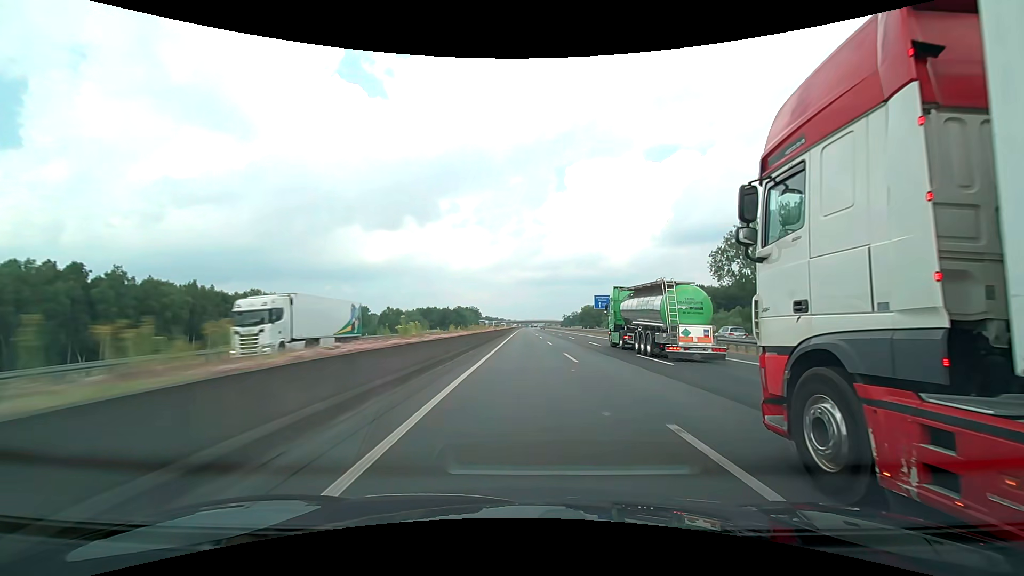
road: motorway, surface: asphalt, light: Day
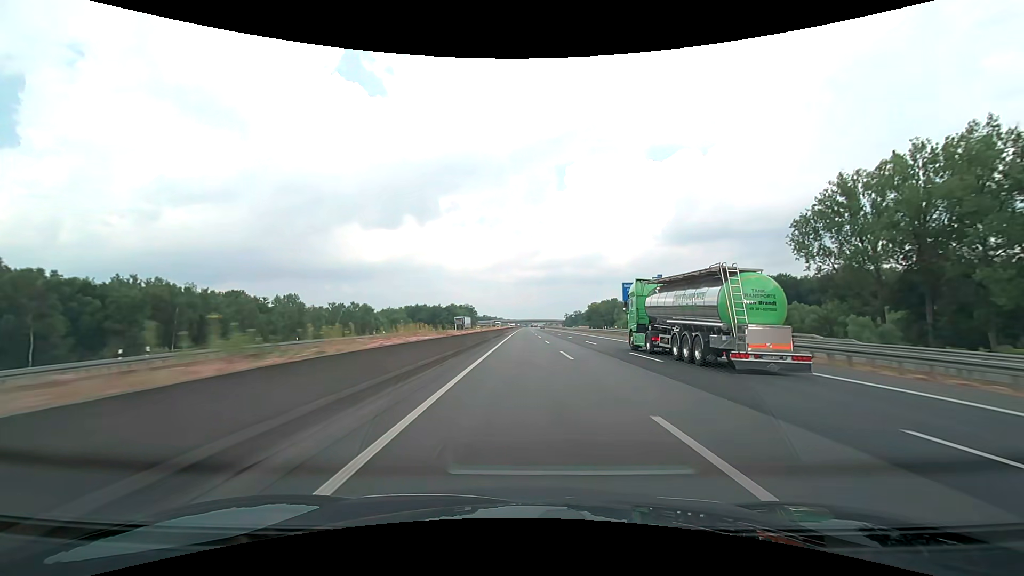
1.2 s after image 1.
(+0.1, +34.8) m; 0°
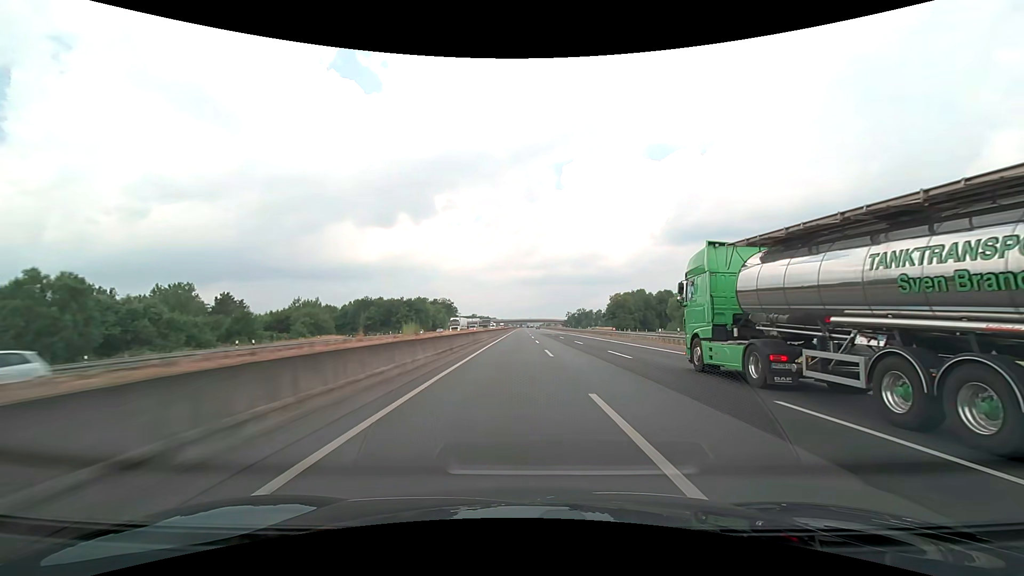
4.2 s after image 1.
(+0.4, +87.3) m; +1°
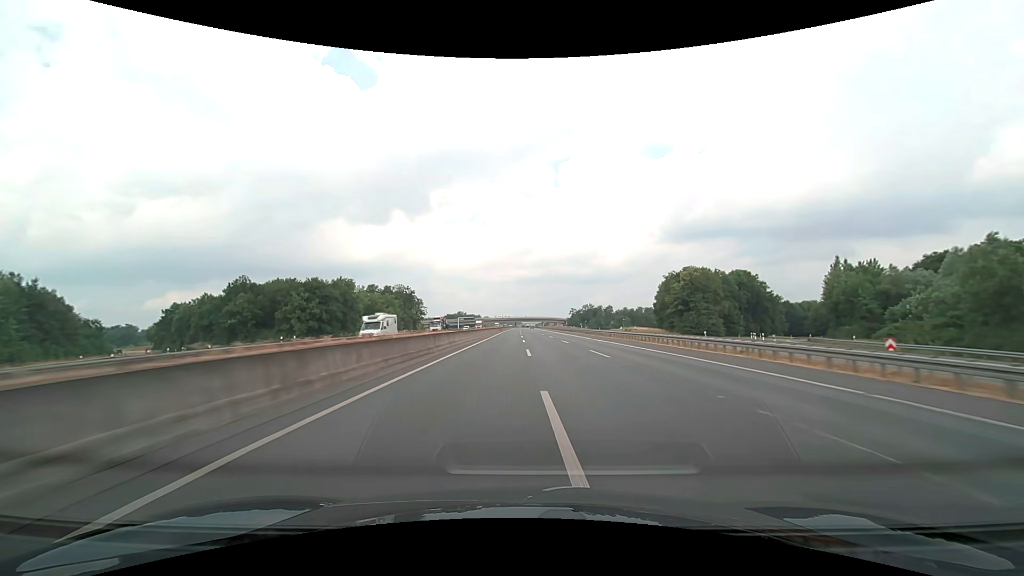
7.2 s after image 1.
(+0.4, +89.8) m; +1°
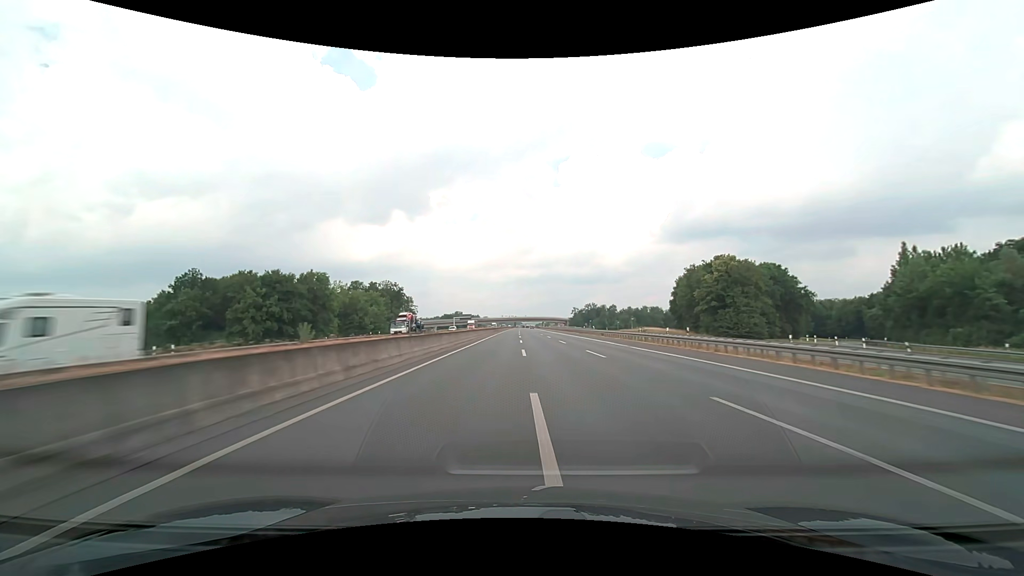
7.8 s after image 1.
(0.0, +18.2) m; 0°
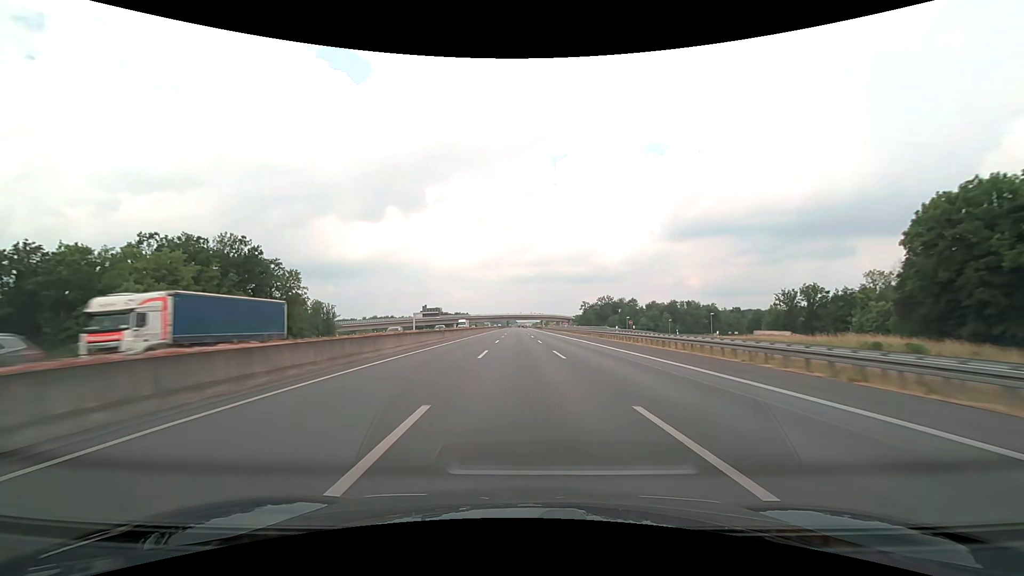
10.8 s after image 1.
(+0.6, +91.1) m; 0°
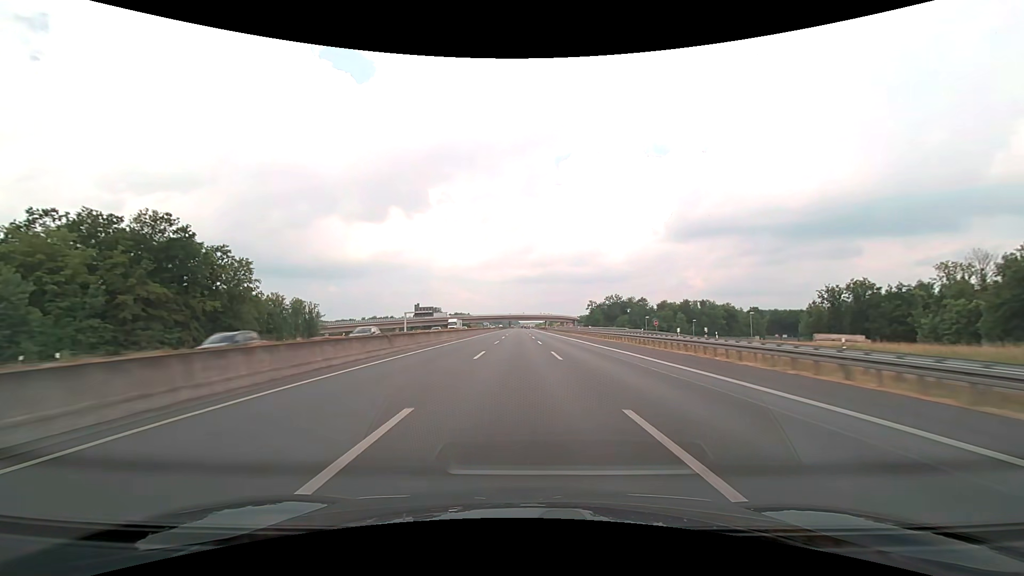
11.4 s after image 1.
(0.0, +18.2) m; 0°
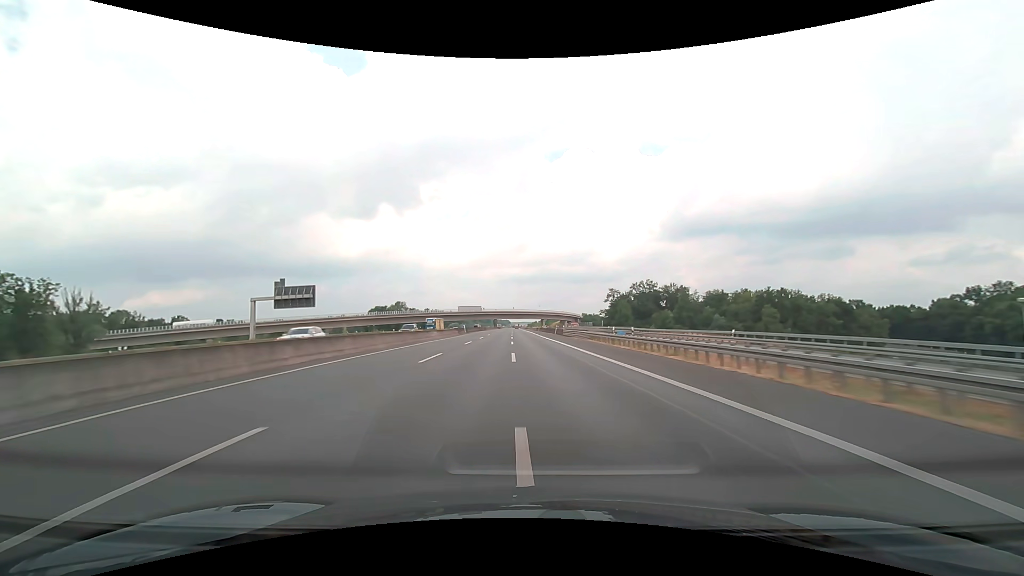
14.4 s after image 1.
(+0.4, +91.1) m; +1°
(0, +10) (0, +20) (0, +30) (0, +40) (0, +50) (0, +60) (0, +70) (0, +80) (0, +90) (0, +100) m
